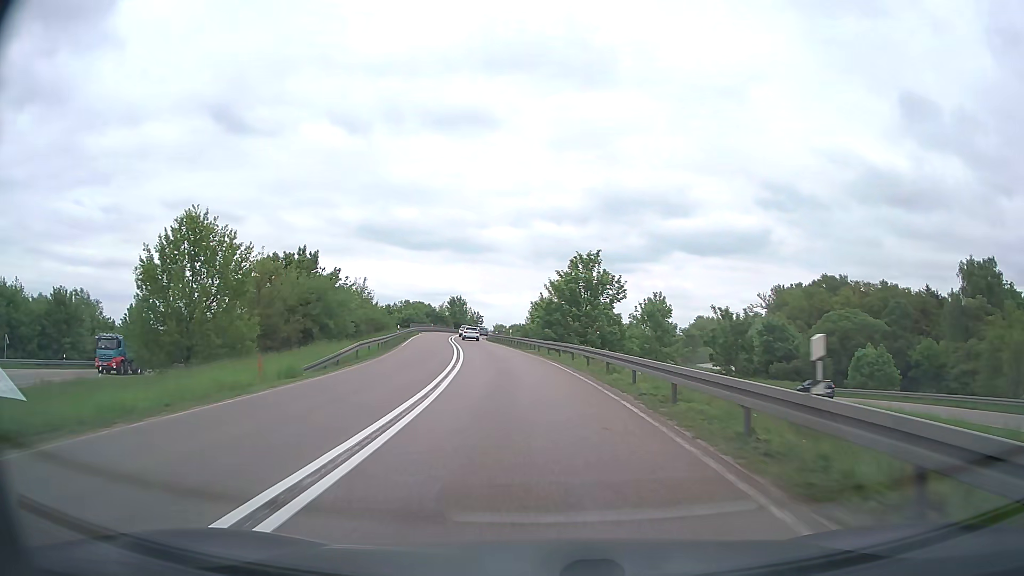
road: trunk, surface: asphalt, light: Day
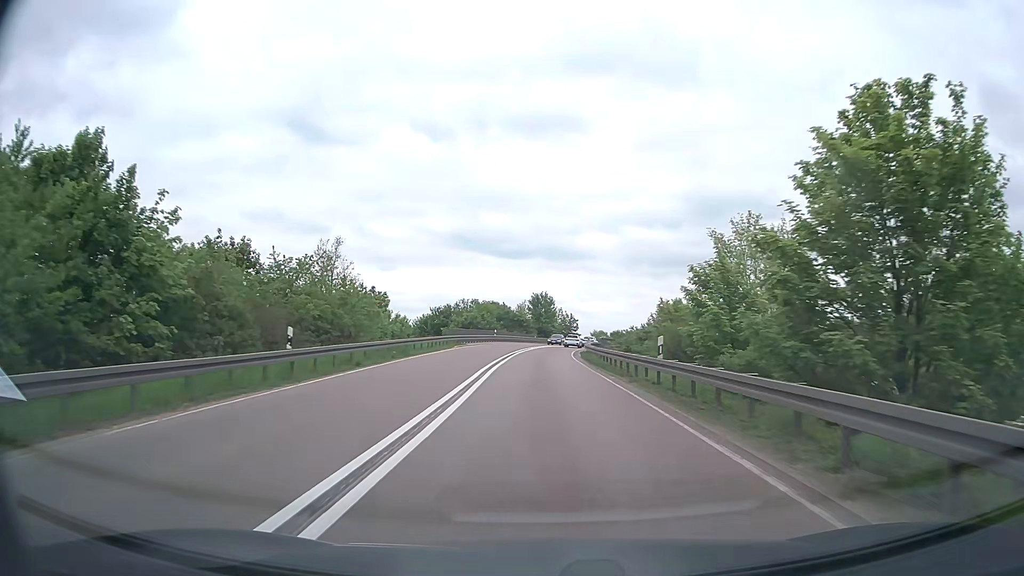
(-3.1, +39.6) m; -8°
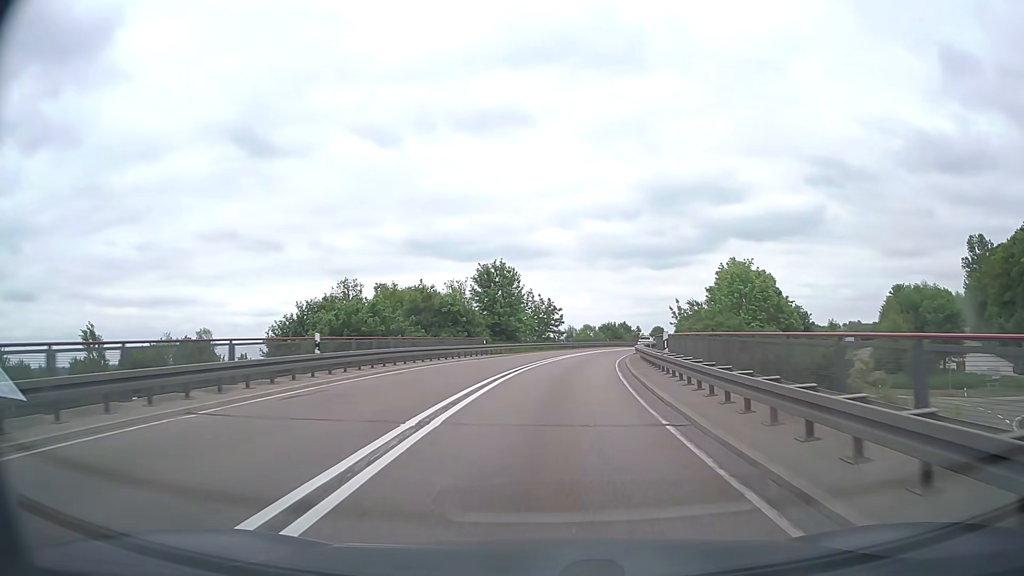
(+0.3, +49.2) m; +3°
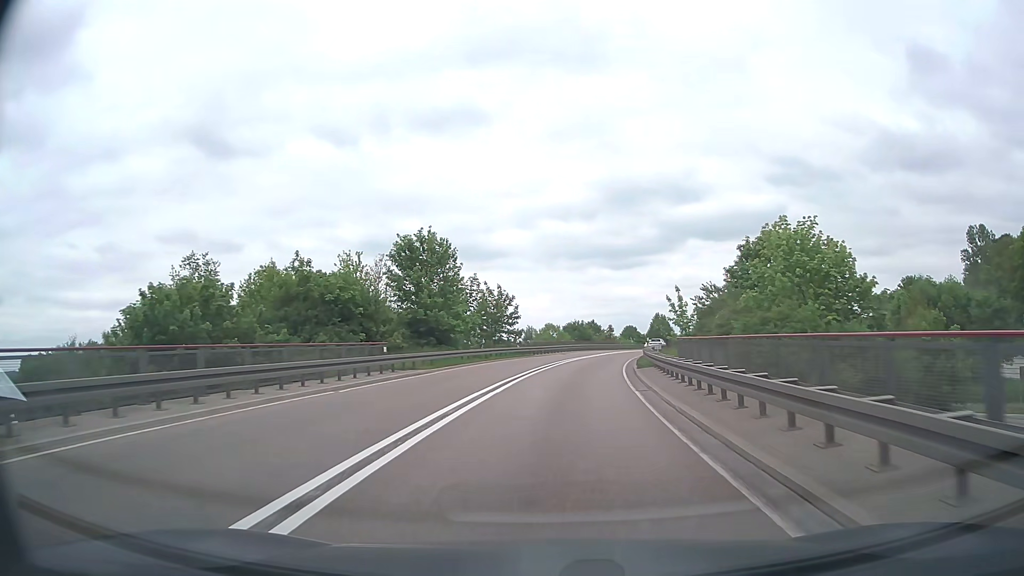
(+0.5, +19.5) m; +3°
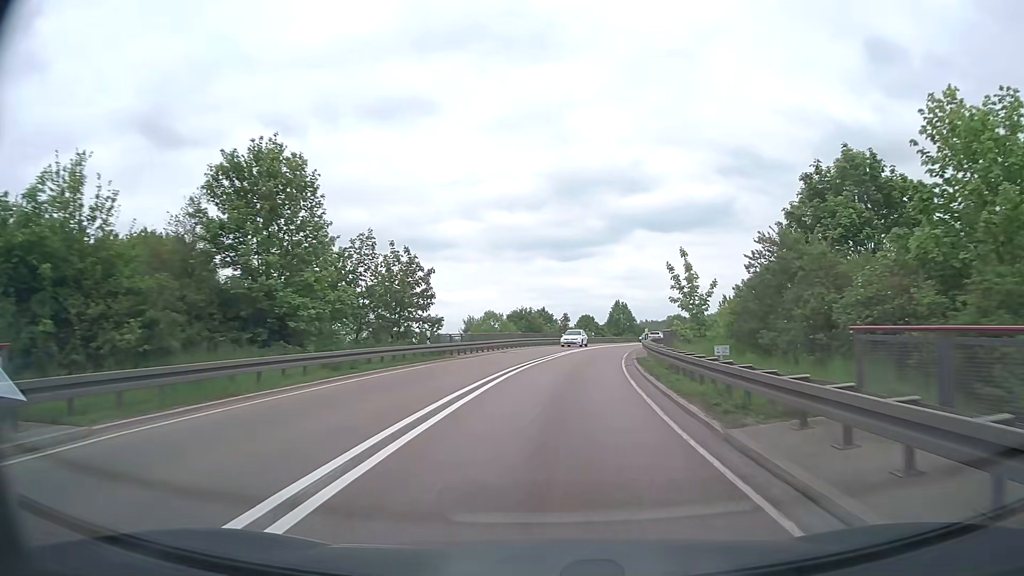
(+0.7, +19.4) m; +4°
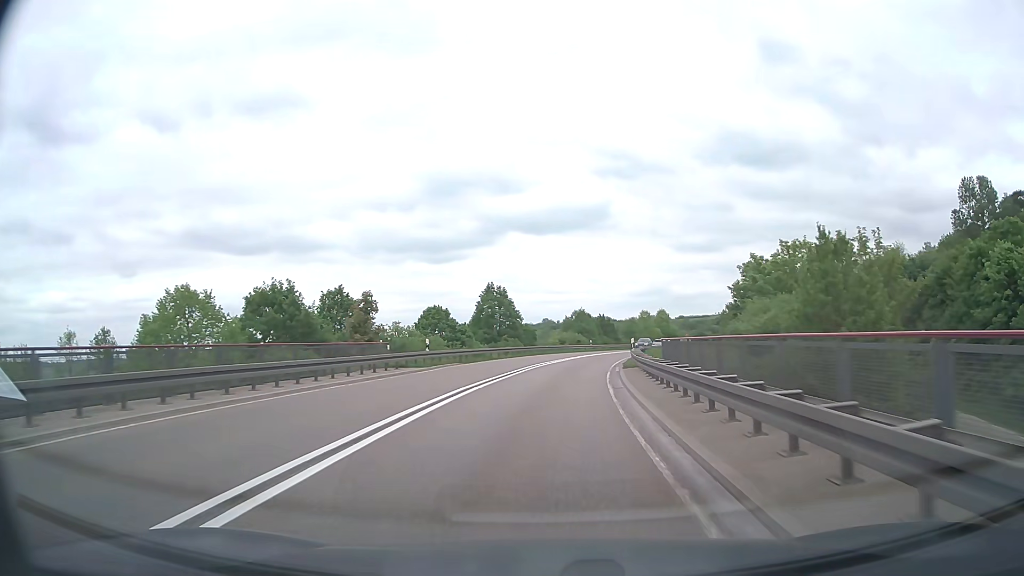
(+5.0, +47.9) m; +11°
(0, +10) (+1, +20) (+2, +30) (+3, +40) (+4, +50) (+7, +60) (+9, +69) (+12, +79) (+15, +88) (+19, +98) m
